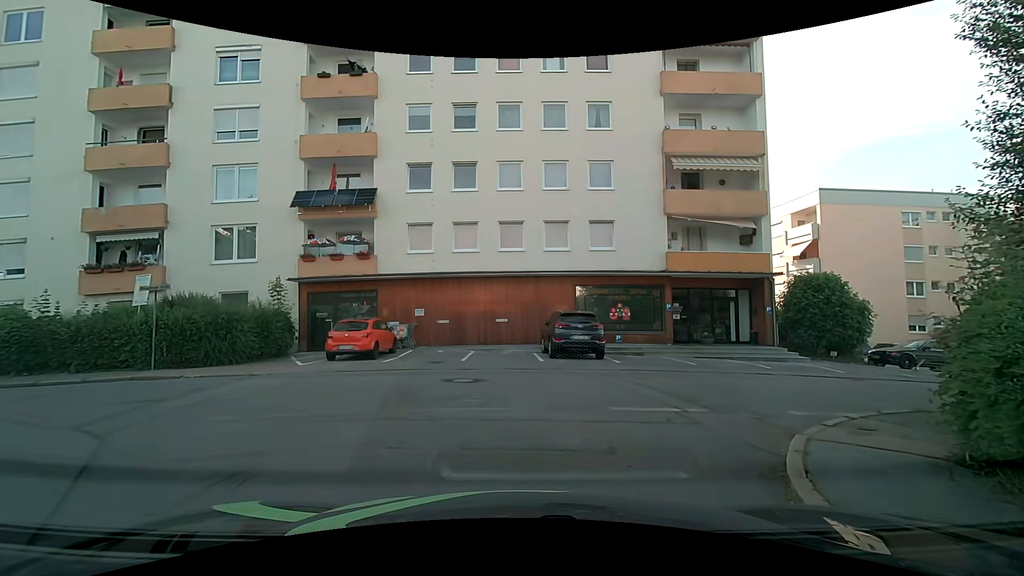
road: residential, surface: asphalt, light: Day
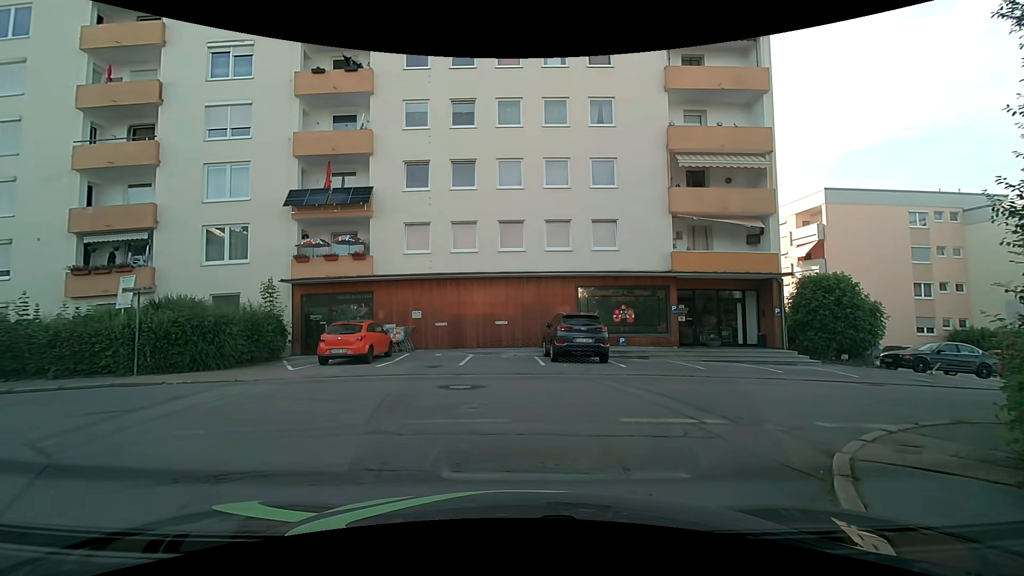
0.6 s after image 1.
(0.0, +0.7) m; 0°
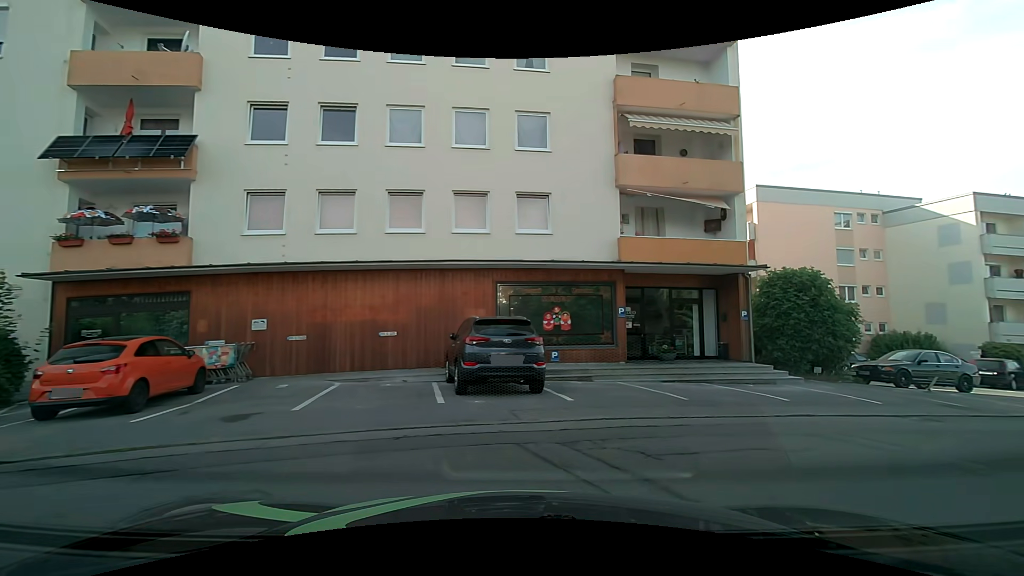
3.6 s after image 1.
(+0.2, +6.2) m; +8°
